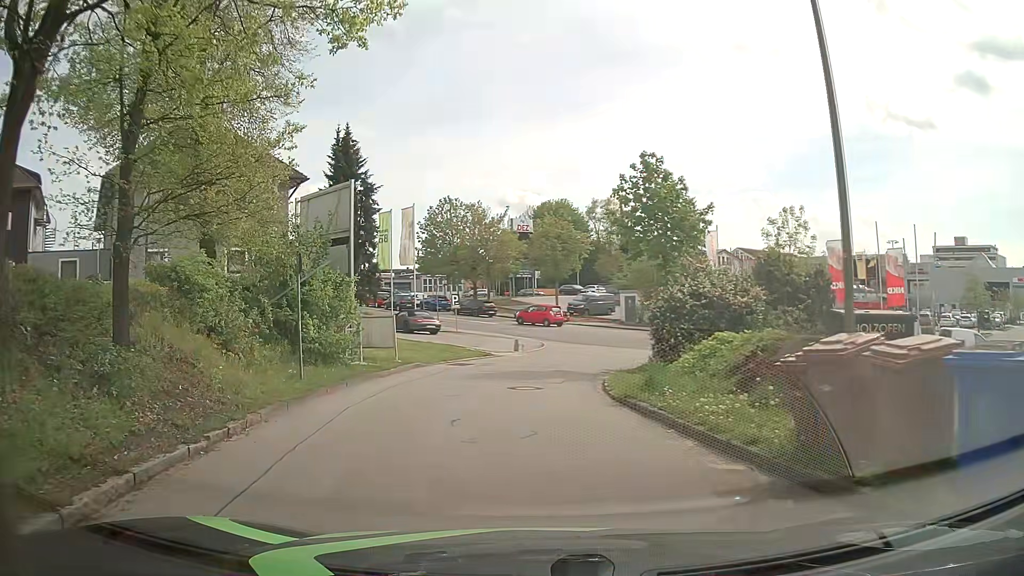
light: Day
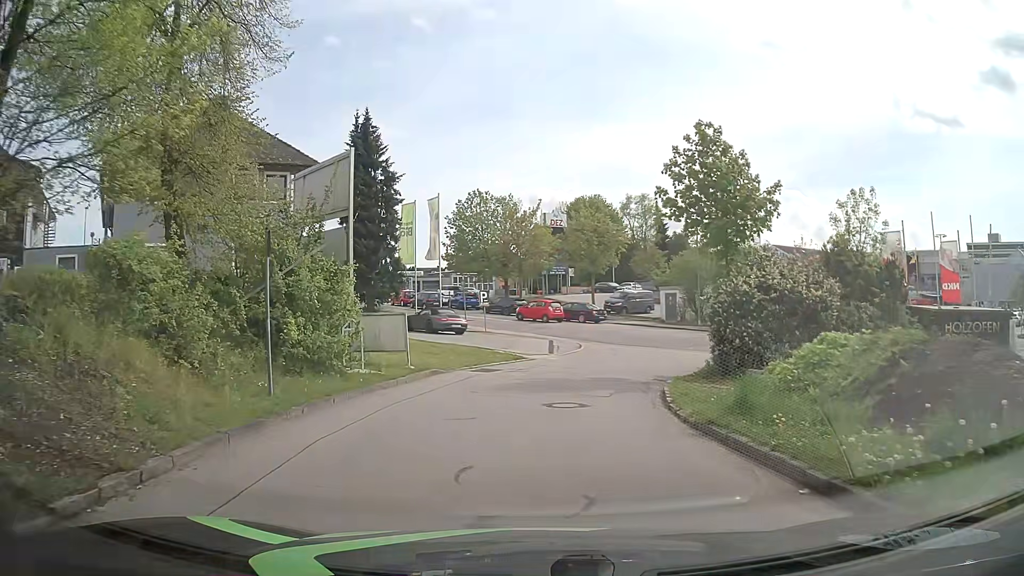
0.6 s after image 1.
(-0.2, +3.5) m; -3°
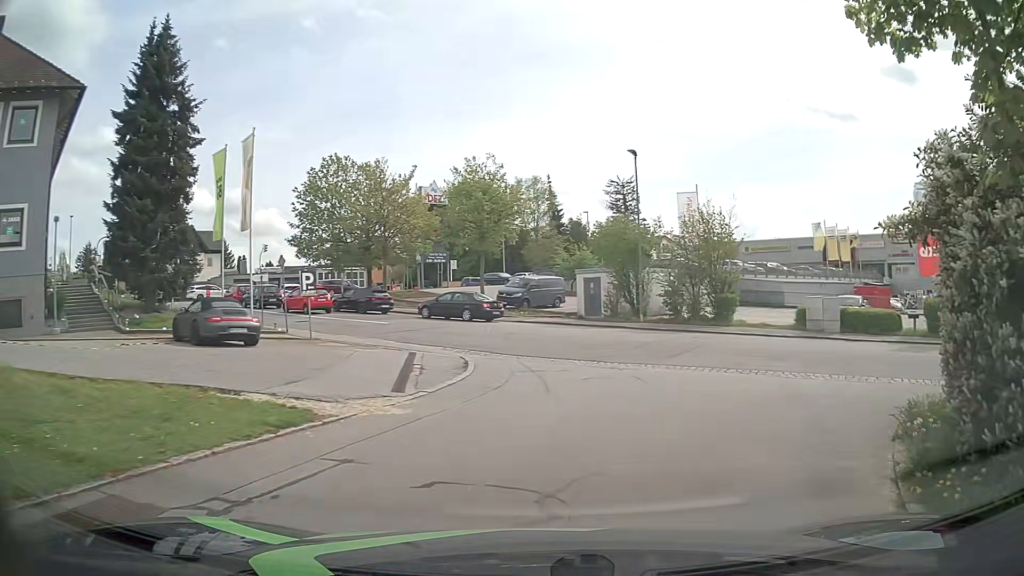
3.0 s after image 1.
(+0.6, +15.0) m; +10°
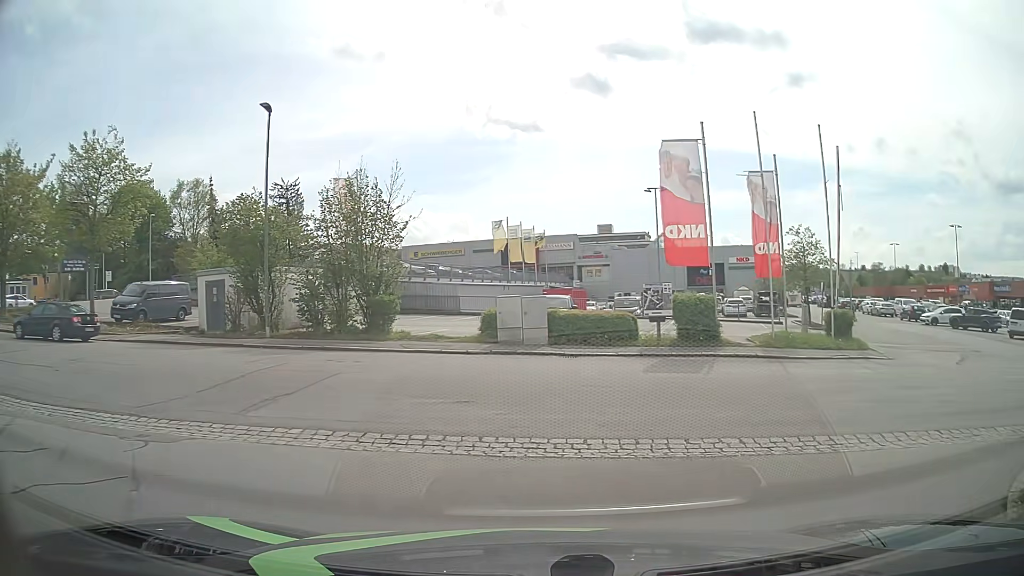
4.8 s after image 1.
(+1.9, +8.1) m; +29°
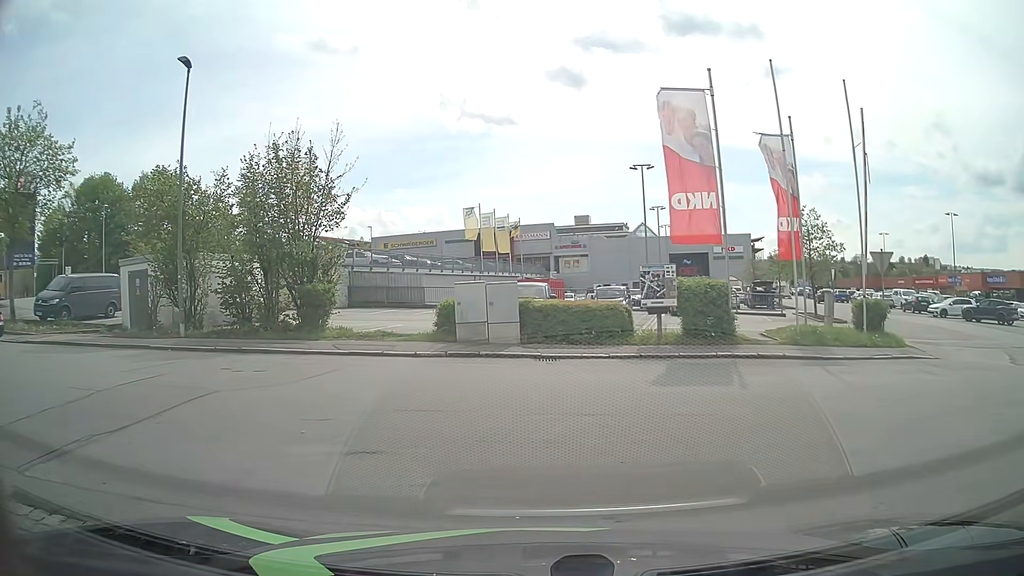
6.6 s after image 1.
(0.0, +4.1) m; +2°
(-1, +10) (-10, +15) (-20, +16) (-30, +17) (-39, +21) (-47, +27) (-50, +36) (-48, +46) (-46, +56) (-44, +66) m
